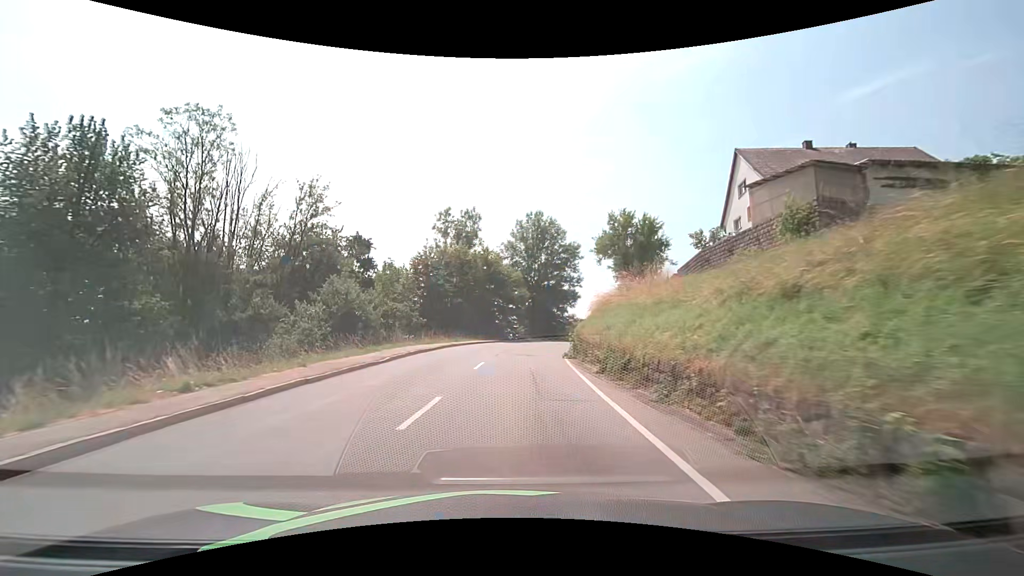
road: secondary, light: Day
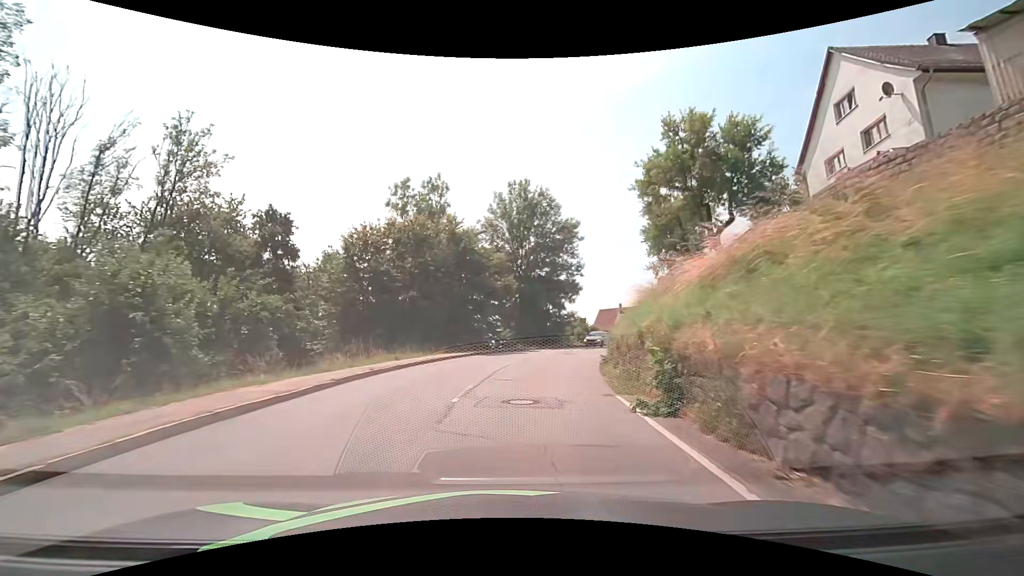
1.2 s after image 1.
(+0.2, +15.0) m; +2°
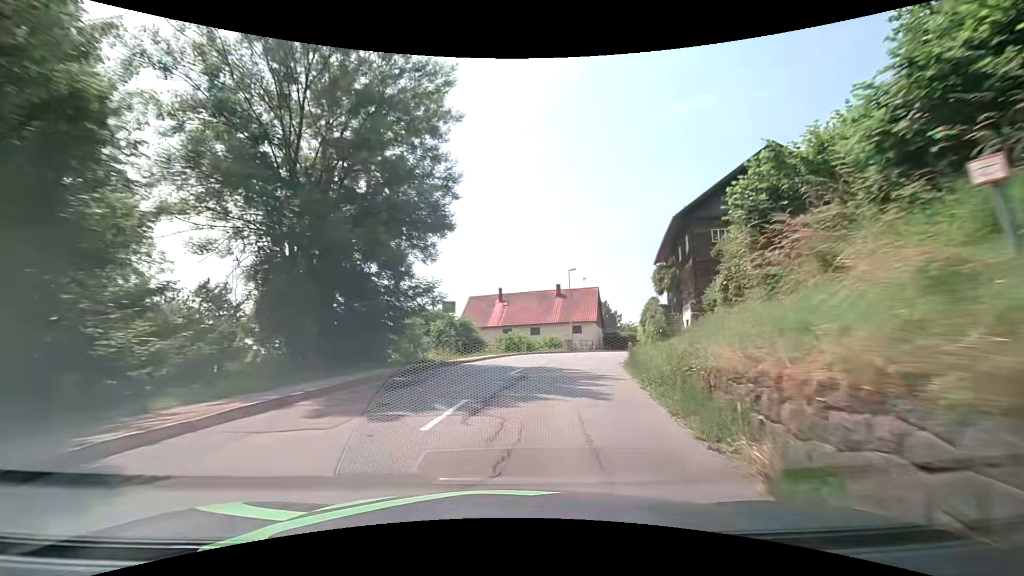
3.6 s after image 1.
(+3.3, +29.3) m; +15°
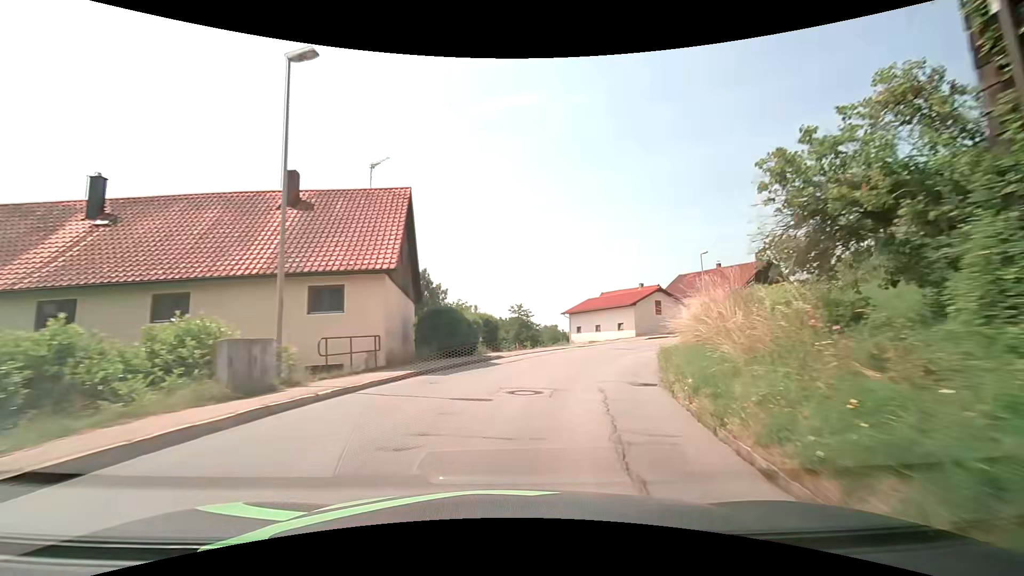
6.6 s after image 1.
(+7.2, +37.0) m; +21°
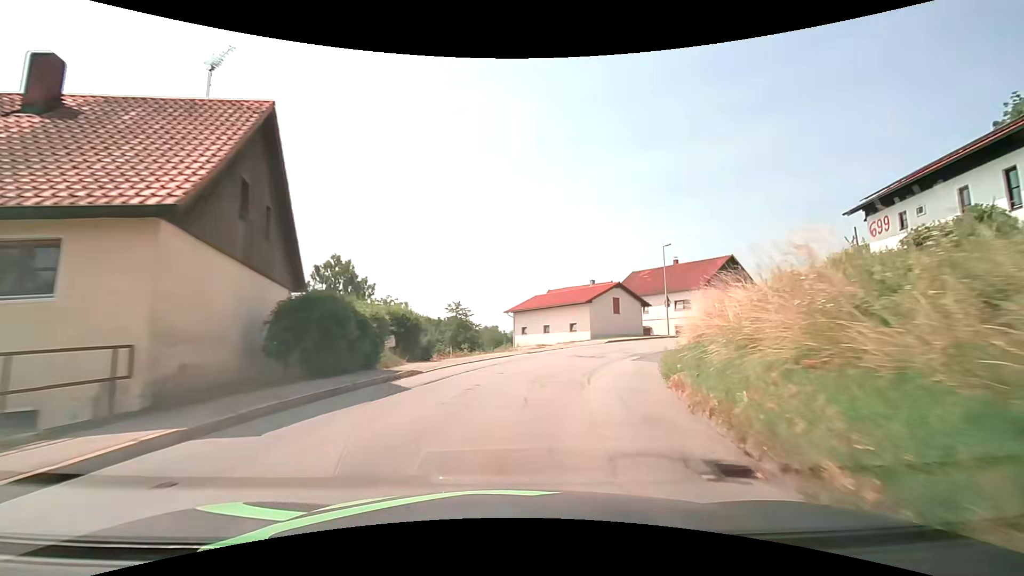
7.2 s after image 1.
(+0.5, +7.7) m; +7°
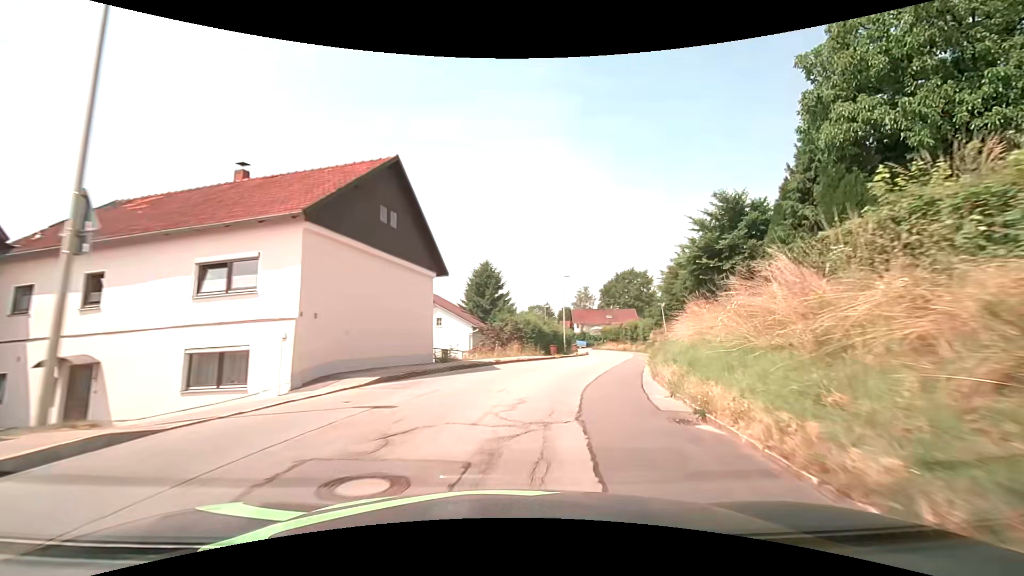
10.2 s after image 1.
(+13.1, +34.6) m; +42°
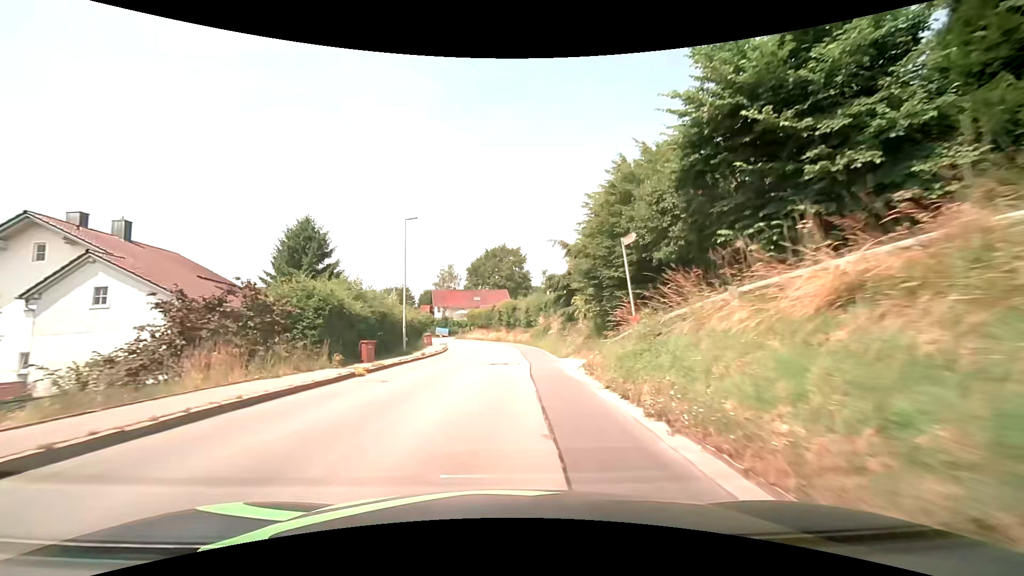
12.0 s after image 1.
(+4.0, +22.1) m; +16°
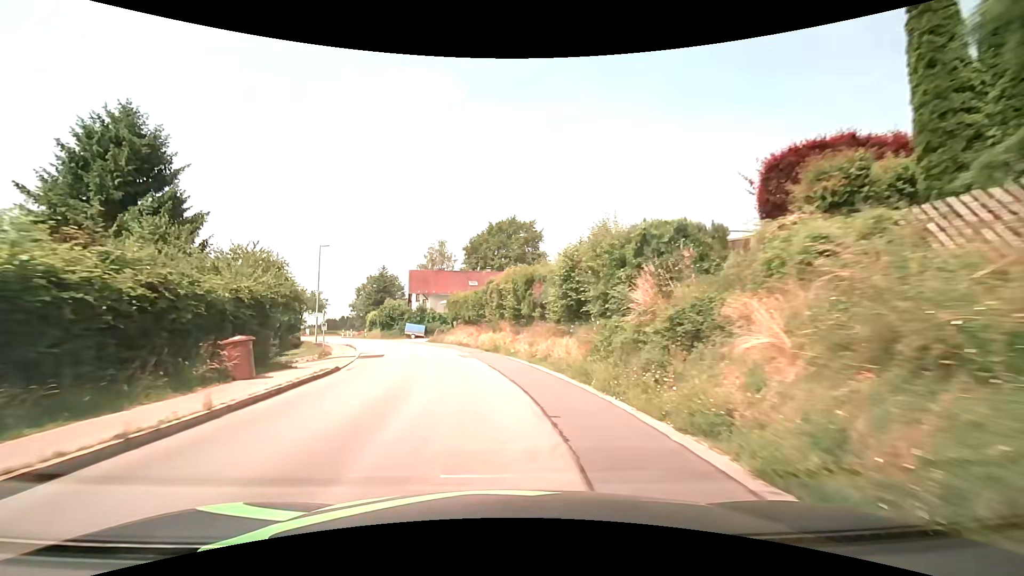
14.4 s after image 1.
(+0.3, +30.8) m; 0°
(0, +10) (-2, +20) (-4, +30) (-7, +39) (-11, +48) (-16, +57) (-22, +65) (-29, +72) (-36, +79) (-44, +85) m
